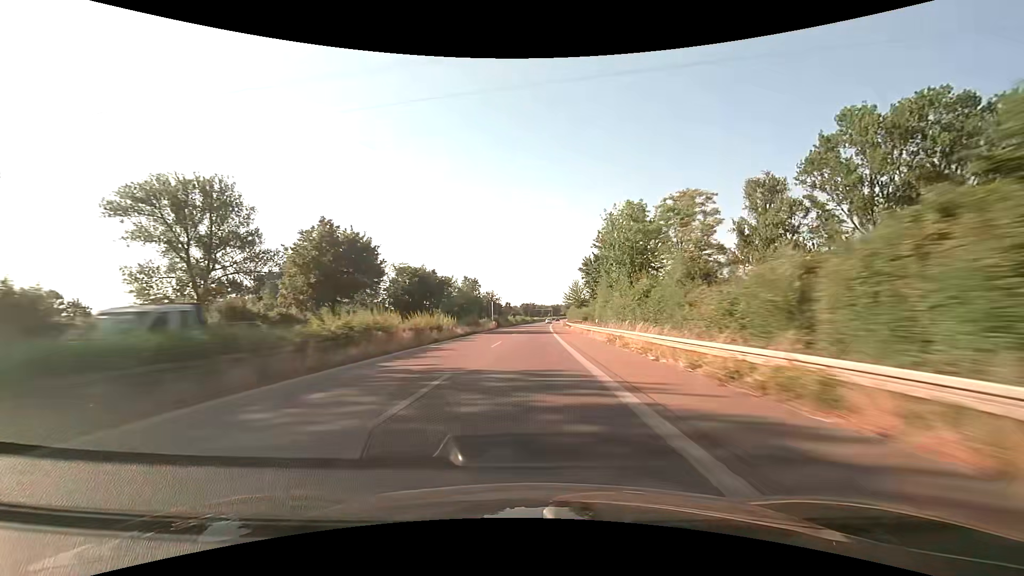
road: trunk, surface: asphalt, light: Day
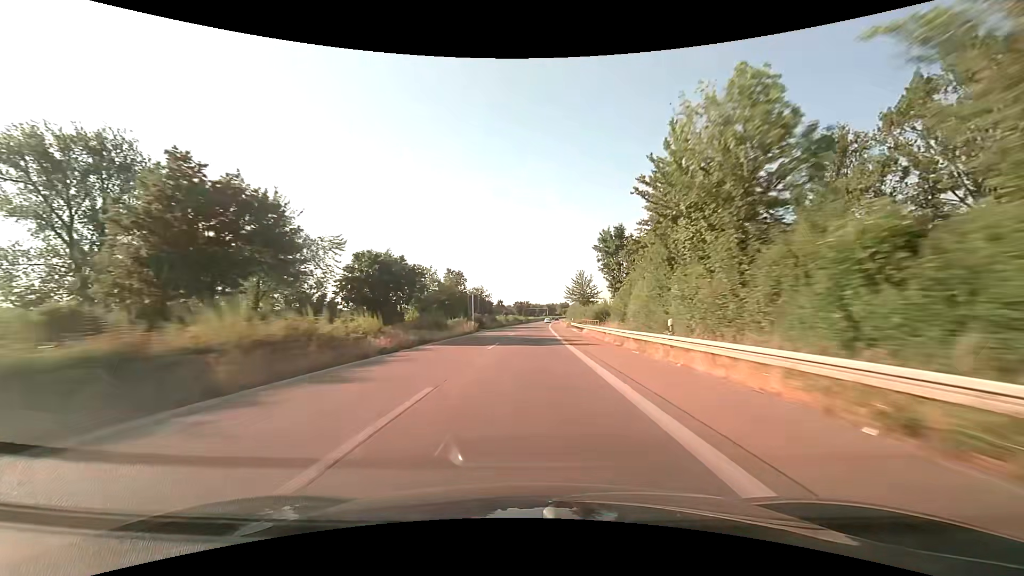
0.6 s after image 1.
(0.0, +20.7) m; 0°
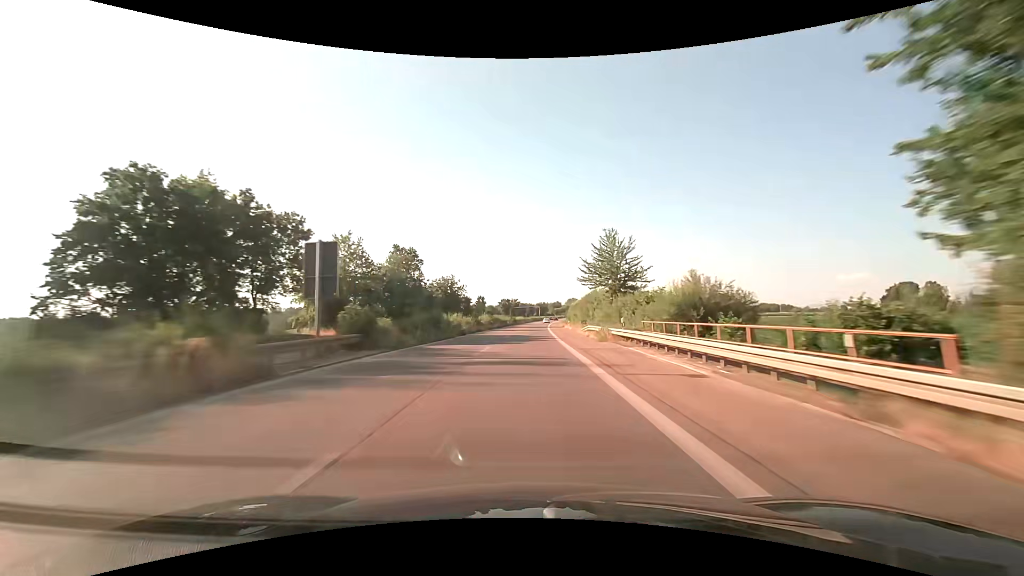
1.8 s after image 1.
(+0.7, +40.6) m; +1°
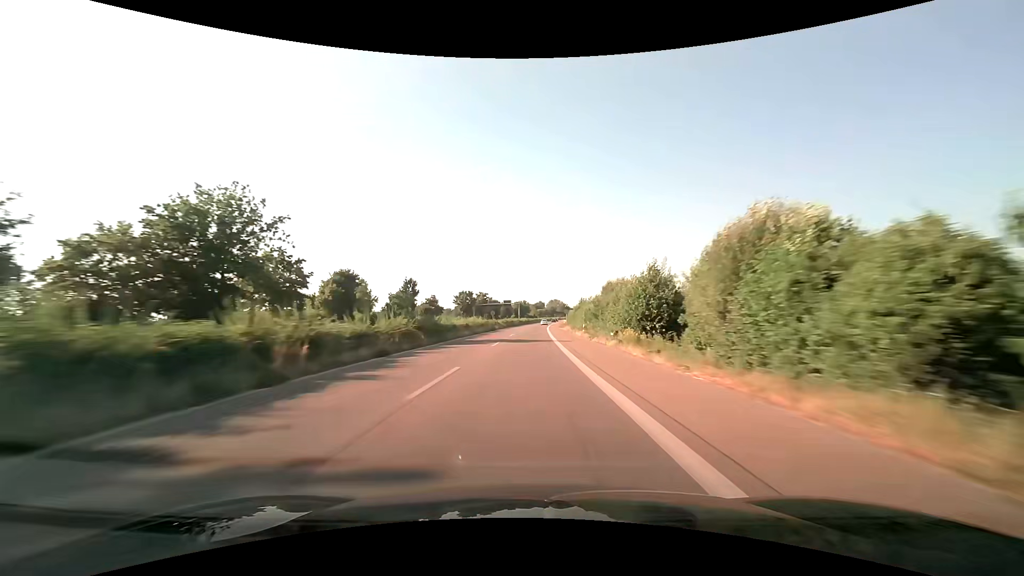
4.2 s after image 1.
(+2.0, +80.7) m; +3°
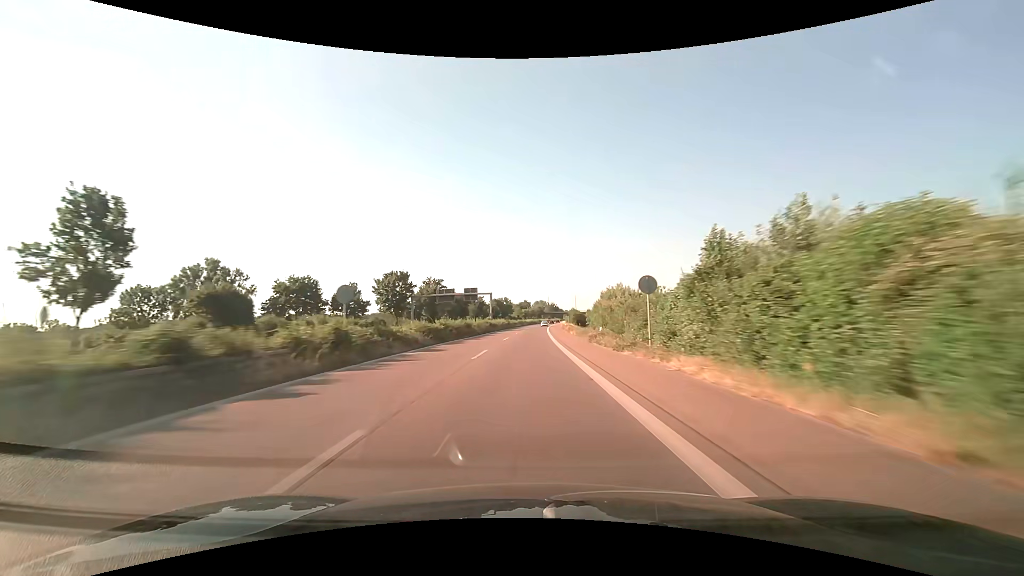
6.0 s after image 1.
(+0.9, +62.8) m; +2°
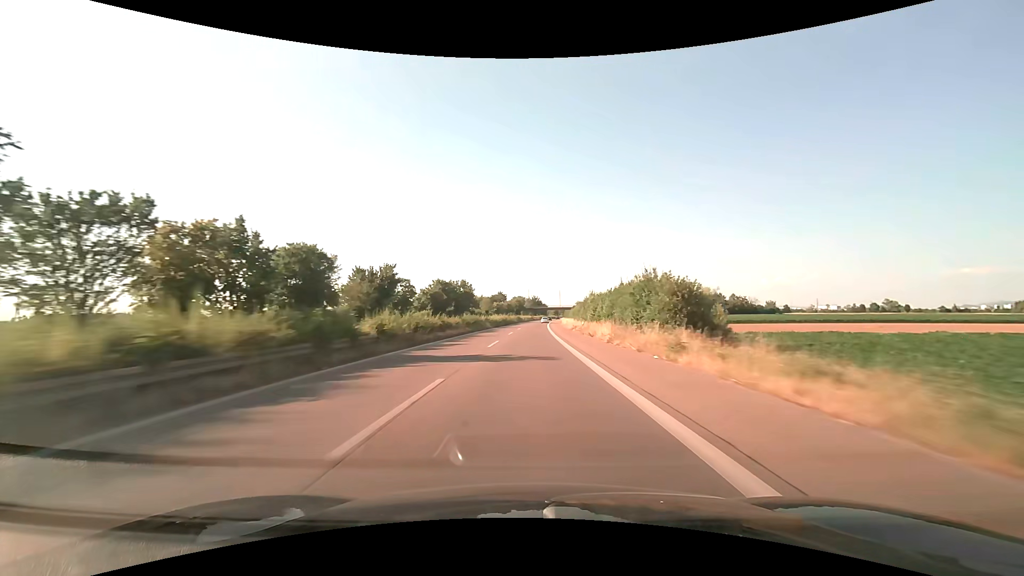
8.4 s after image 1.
(+1.5, +85.9) m; +3°
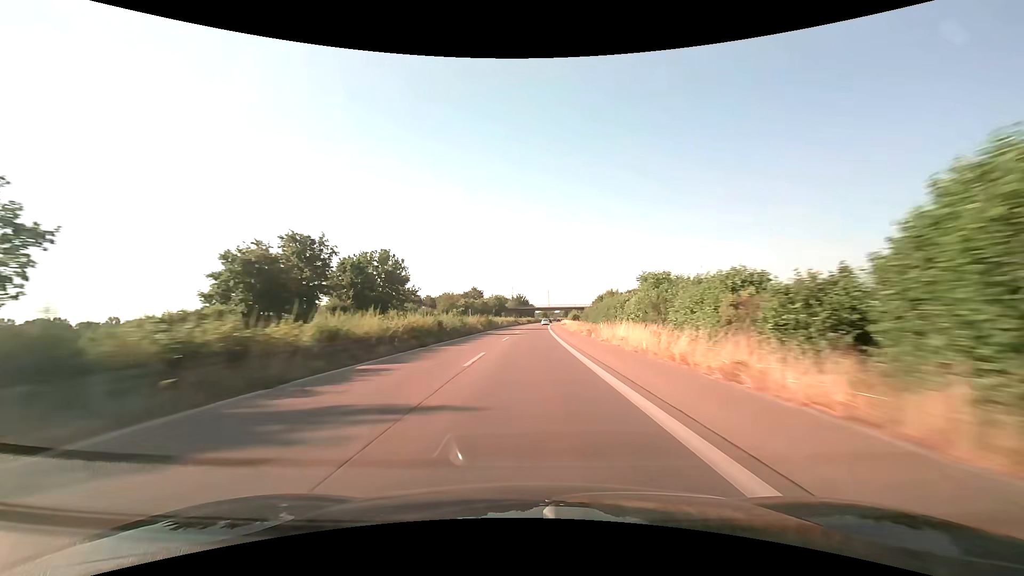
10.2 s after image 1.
(+0.7, +62.5) m; +2°
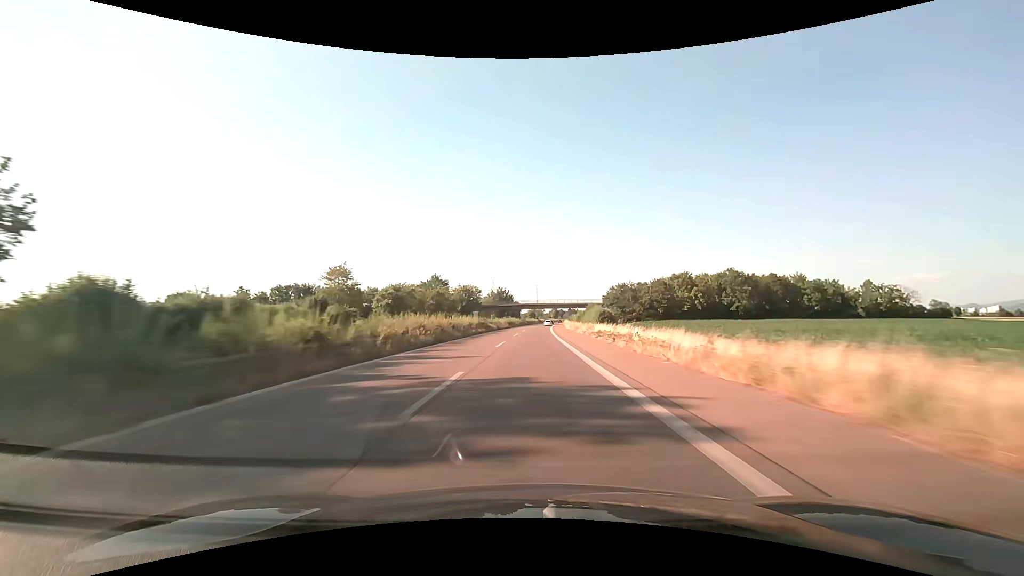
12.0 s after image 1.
(+0.8, +61.7) m; +2°
(0, +10) (0, +20) (0, +30) (0, +40) (+1, +50) (+1, +60) (+1, +70) (+1, +80) (+2, +90) (+2, +100) m
